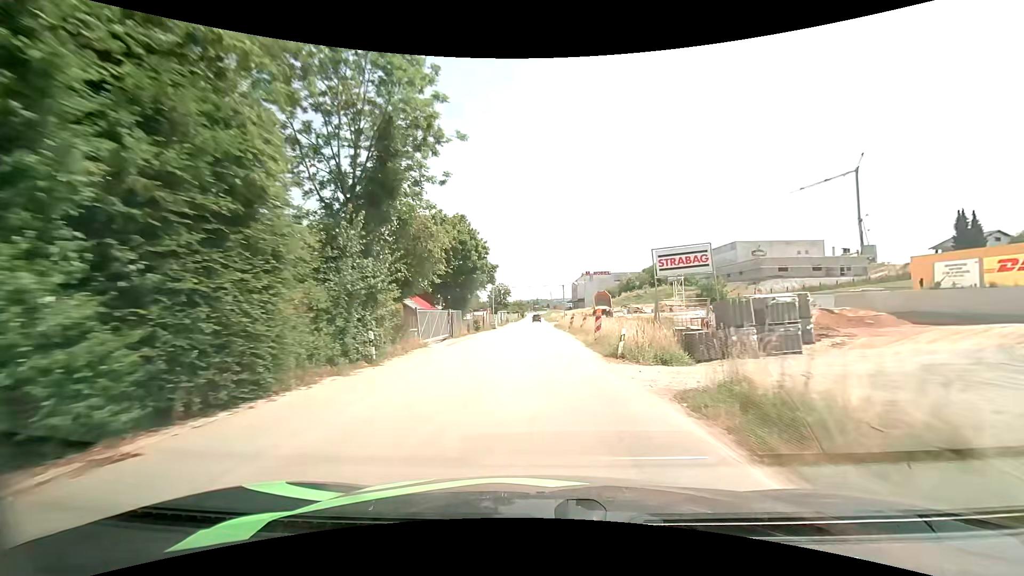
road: unclassified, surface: asphalt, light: Day
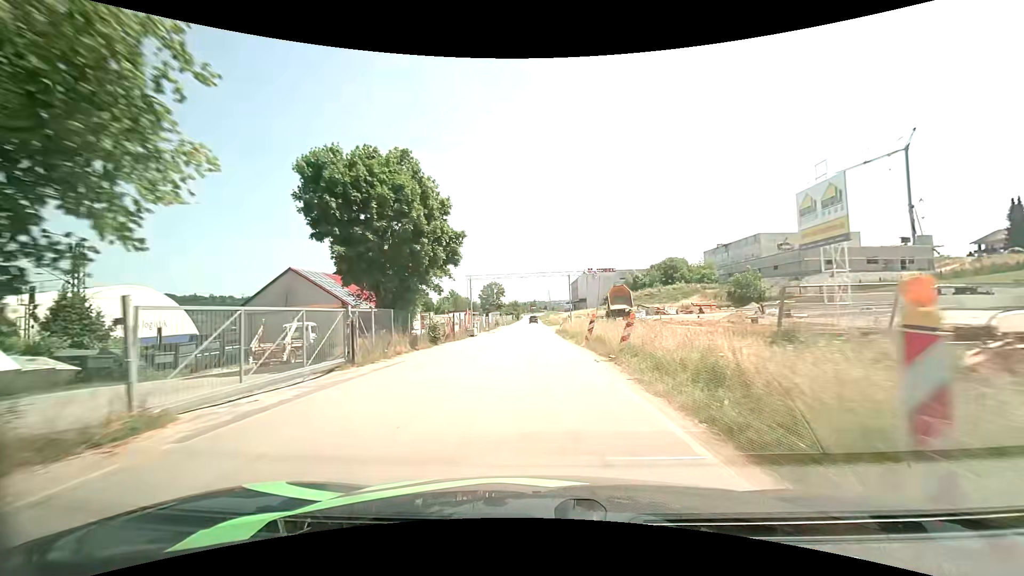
(-0.1, +18.2) m; -1°
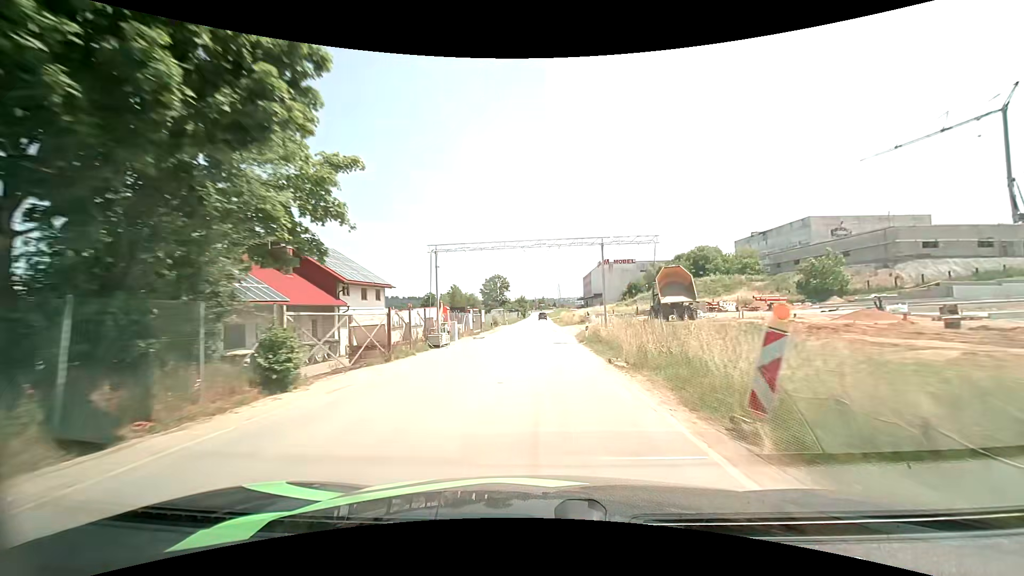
(-0.1, +18.7) m; 0°
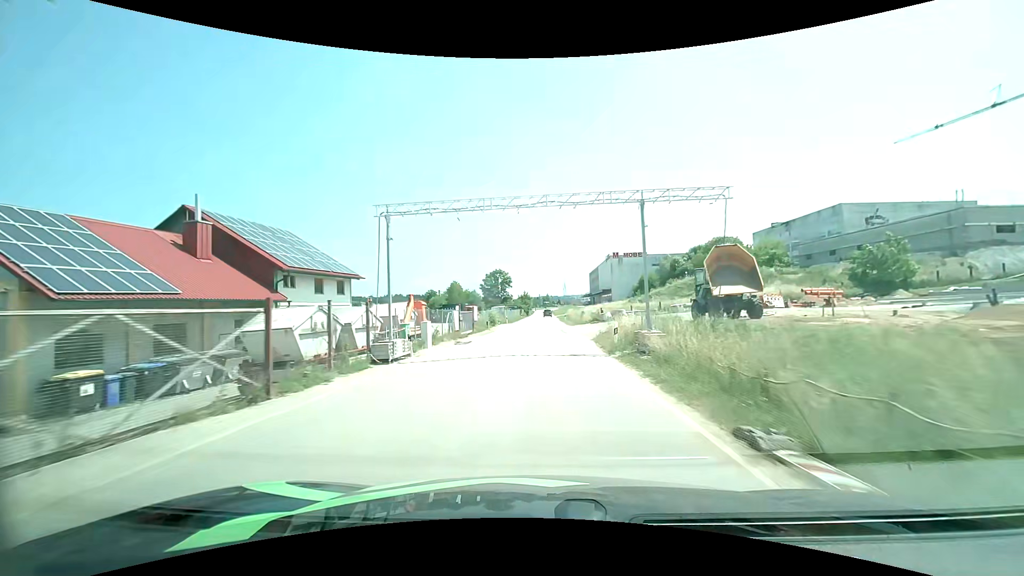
(-0.1, +9.5) m; -1°
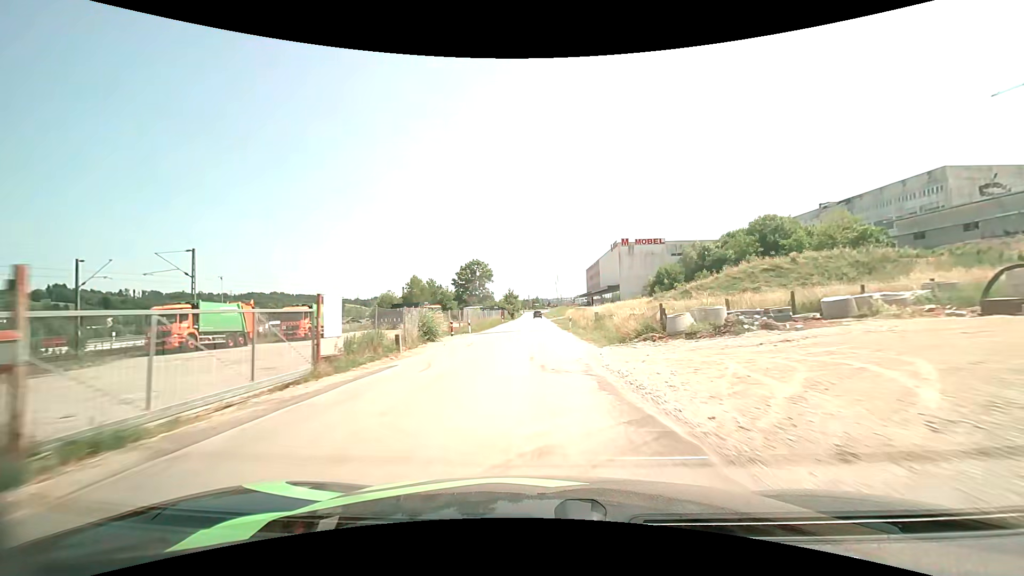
(+0.1, +29.0) m; +1°
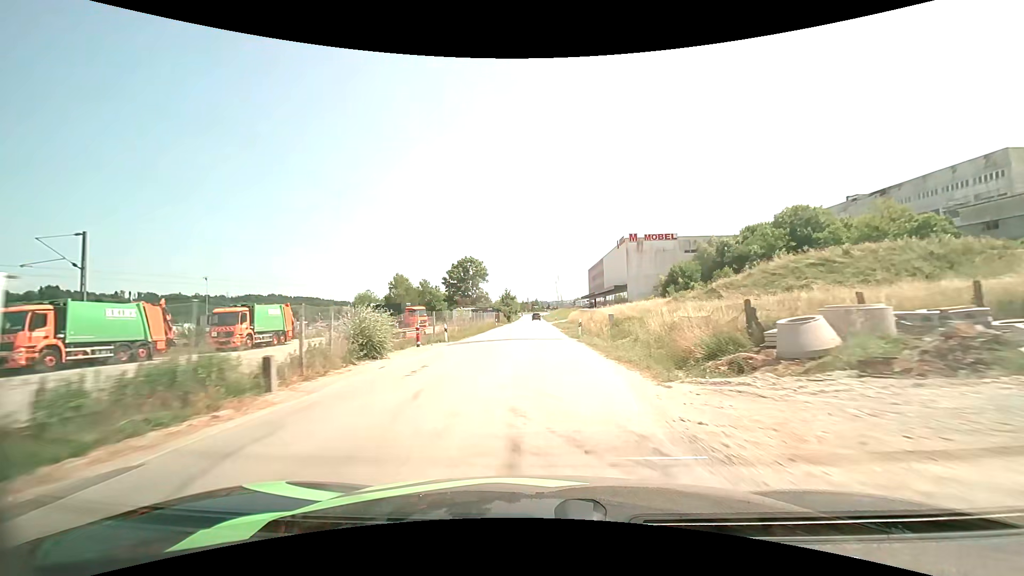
(0.0, +9.9) m; 0°
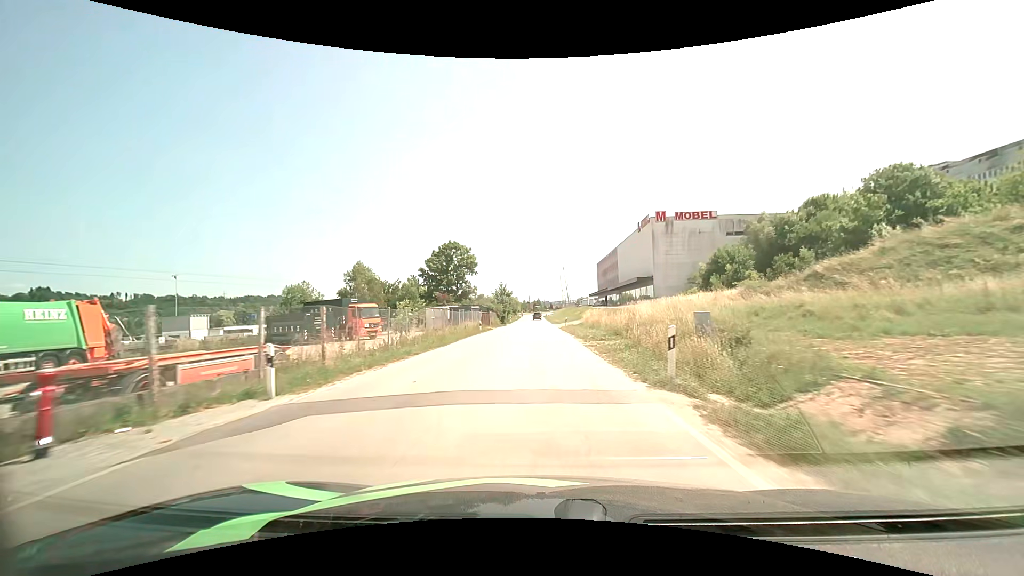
(0.0, +19.8) m; 0°
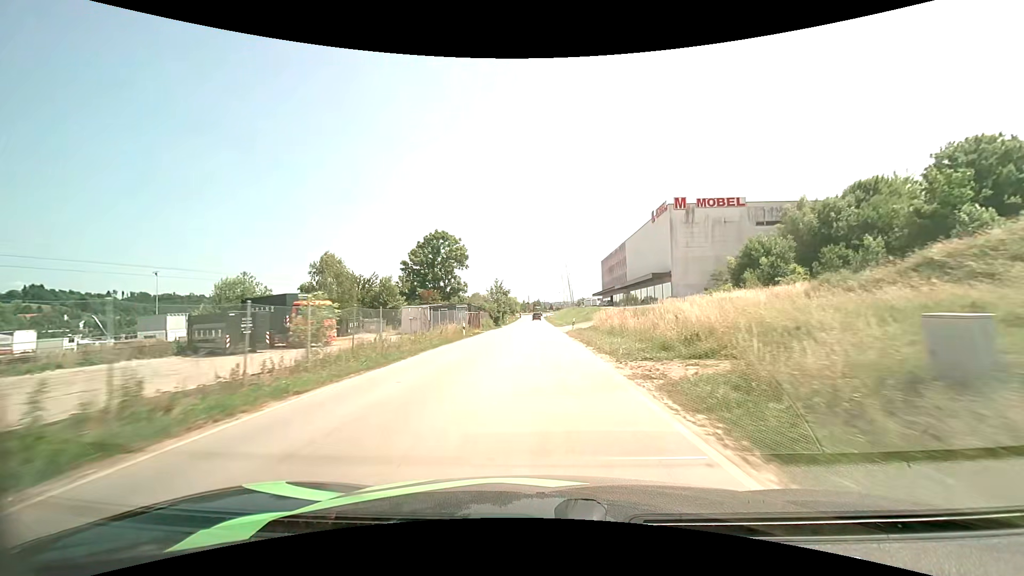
(0.0, +9.9) m; 0°
(0, +10) (0, +20) (0, +30) (0, +40) (0, +50) (0, +60) (0, +70) (0, +80) (0, +90) (0, +100) m
